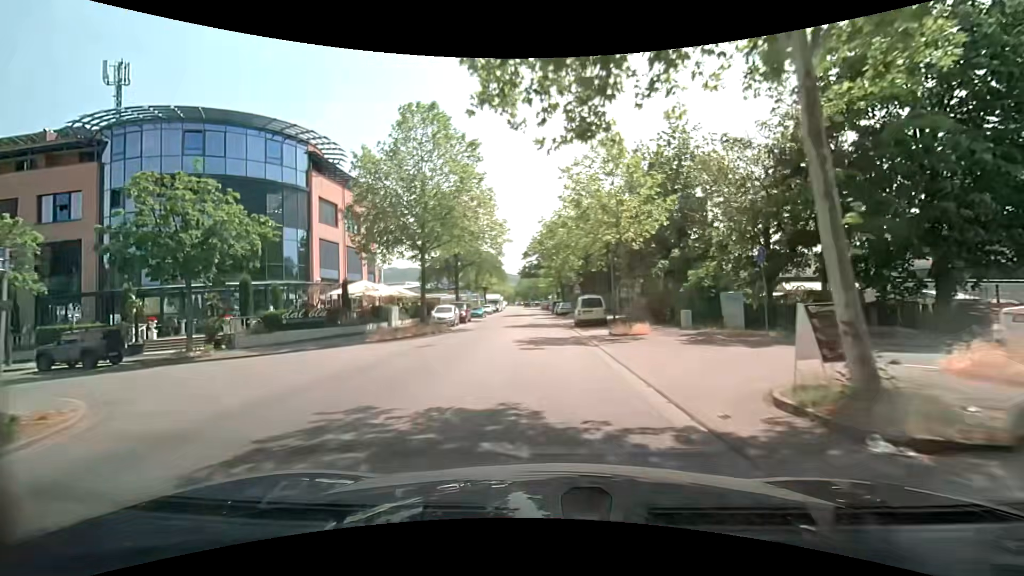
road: unclassified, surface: asphalt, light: Day
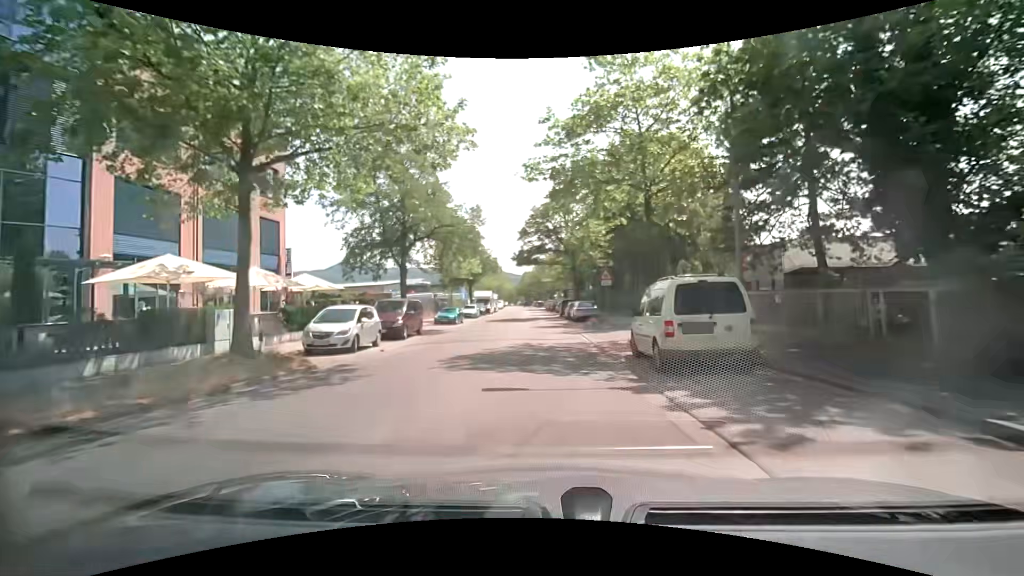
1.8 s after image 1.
(-0.2, +19.8) m; 0°
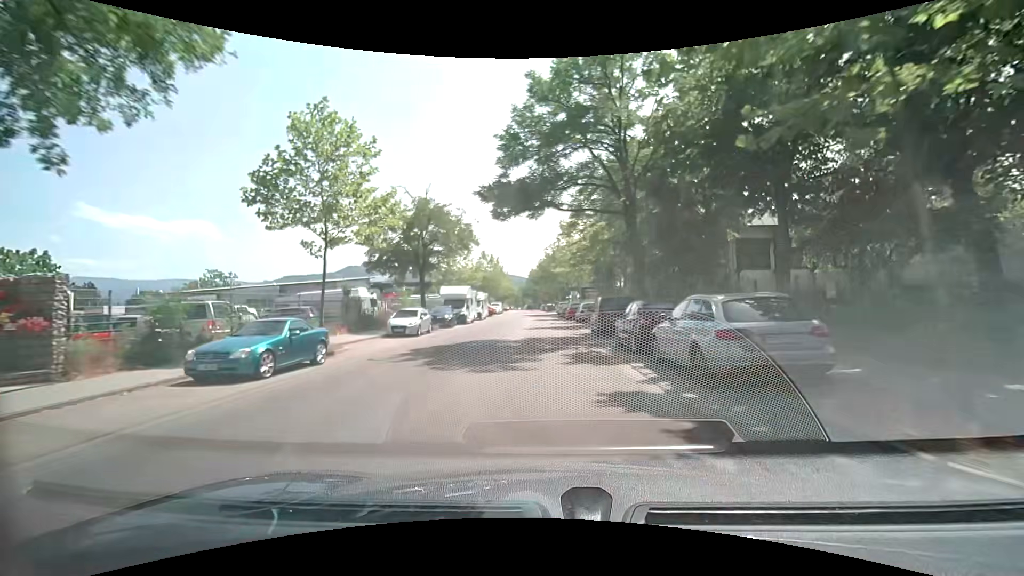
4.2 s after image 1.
(-0.2, +26.5) m; -1°
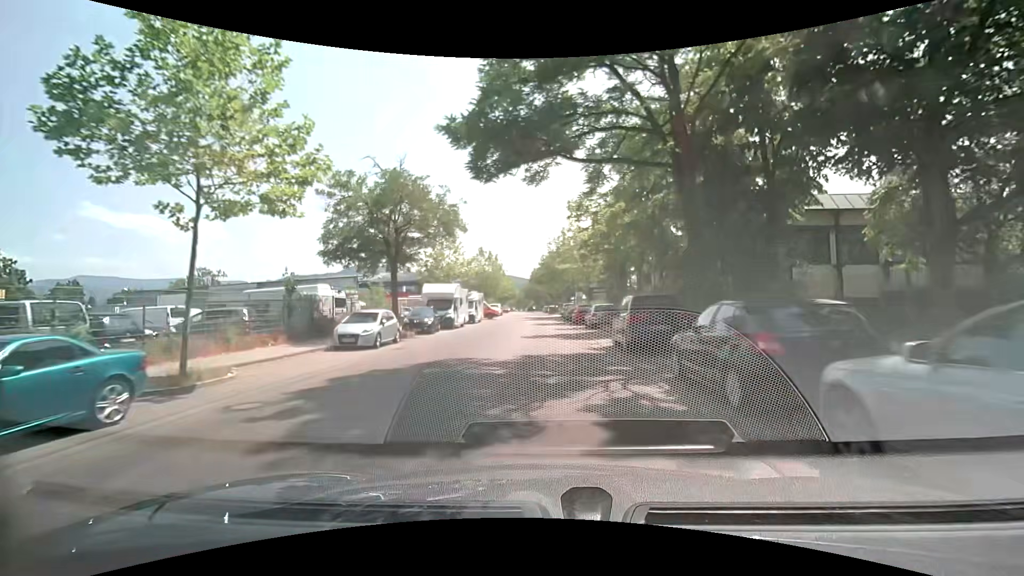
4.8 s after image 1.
(0.0, +6.6) m; -1°
